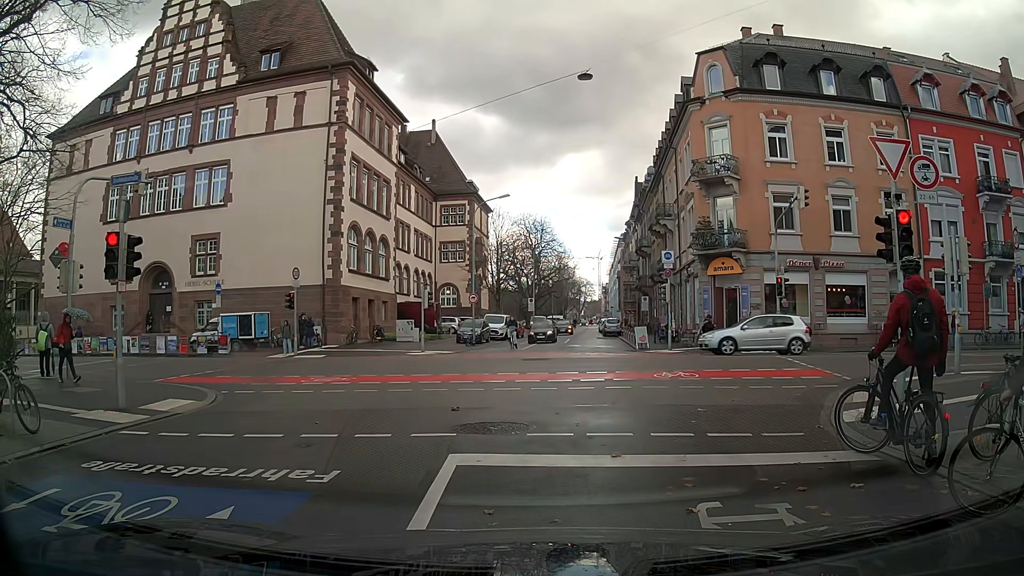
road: residential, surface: asphalt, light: Day
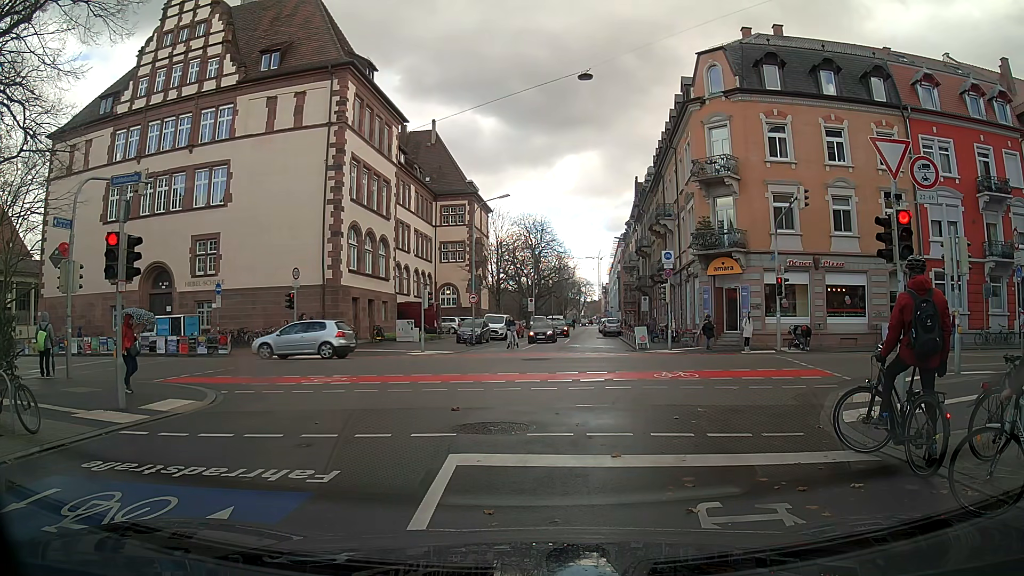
(0.0, 0.0) m; 0°
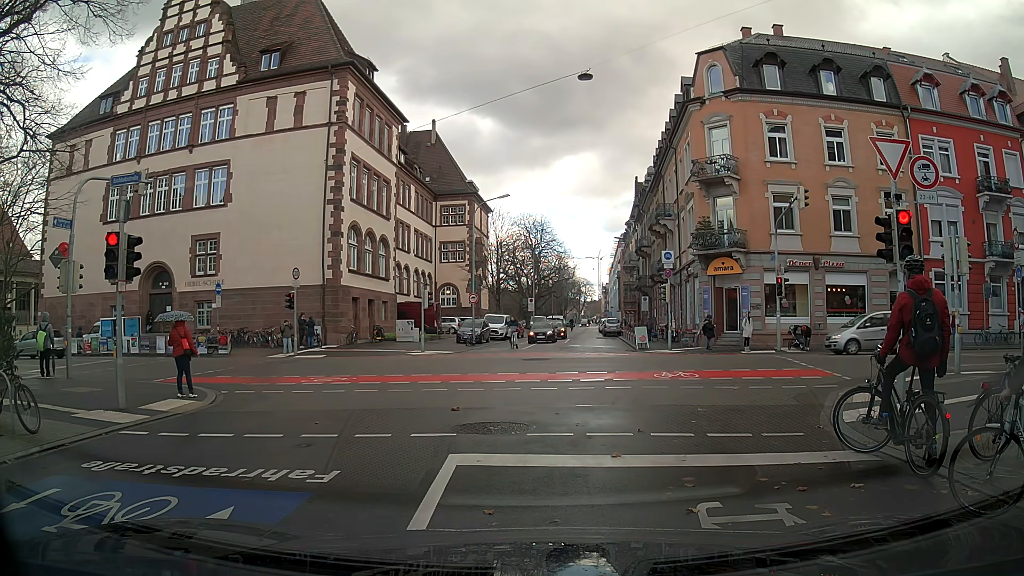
(0.0, 0.0) m; 0°
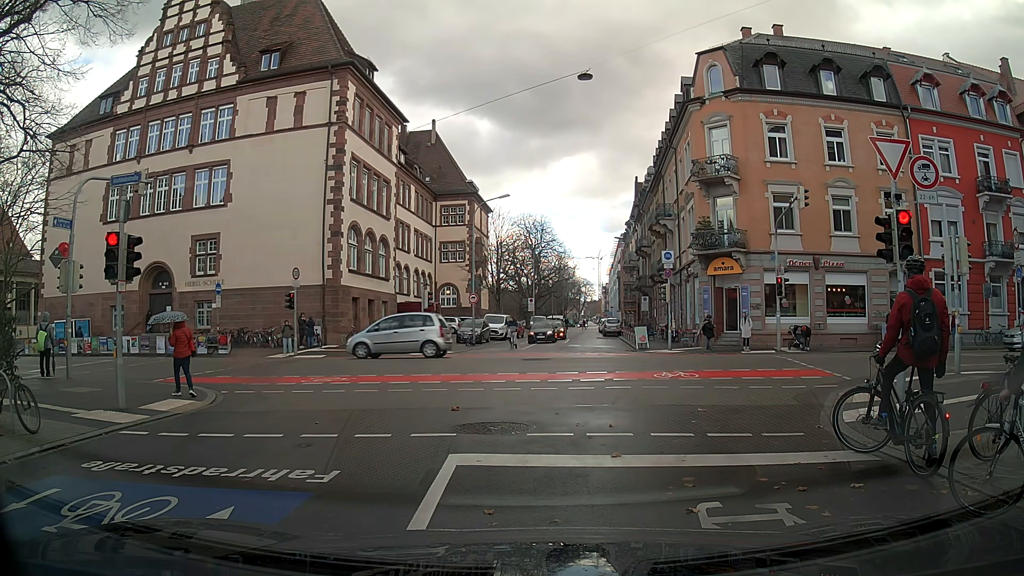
(0.0, 0.0) m; 0°
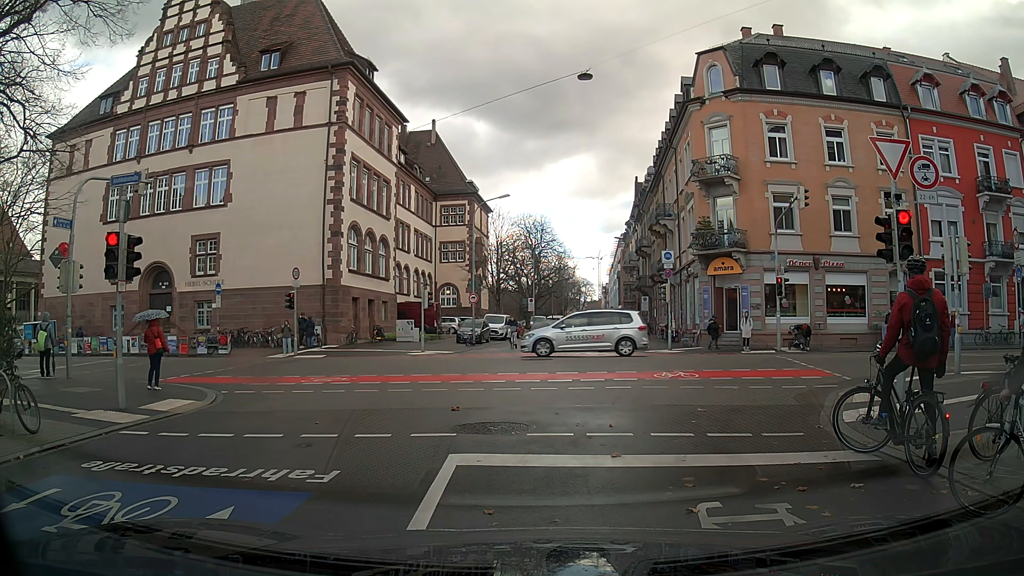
(0.0, 0.0) m; 0°
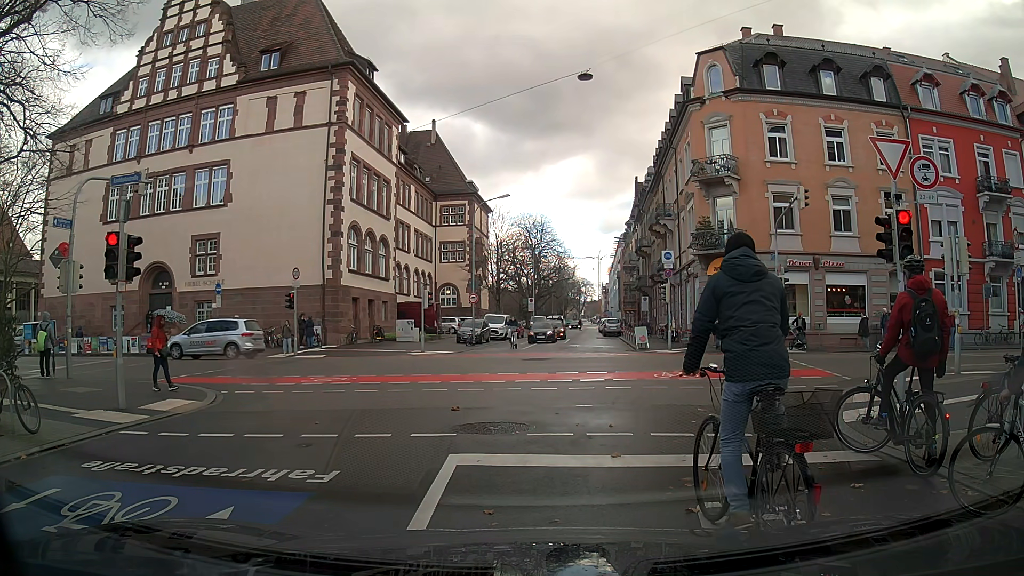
(0.0, 0.0) m; 0°
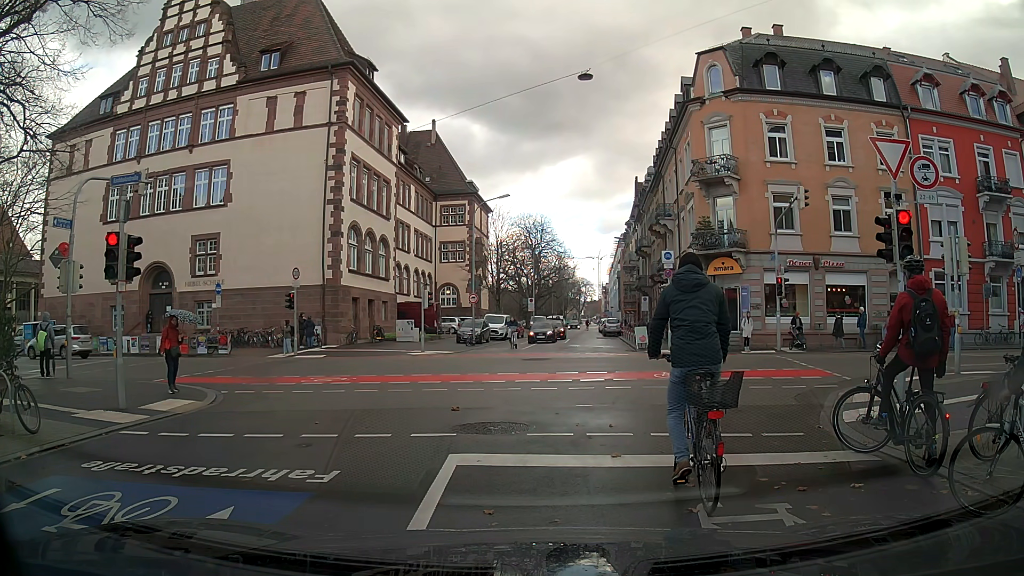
(0.0, 0.0) m; 0°
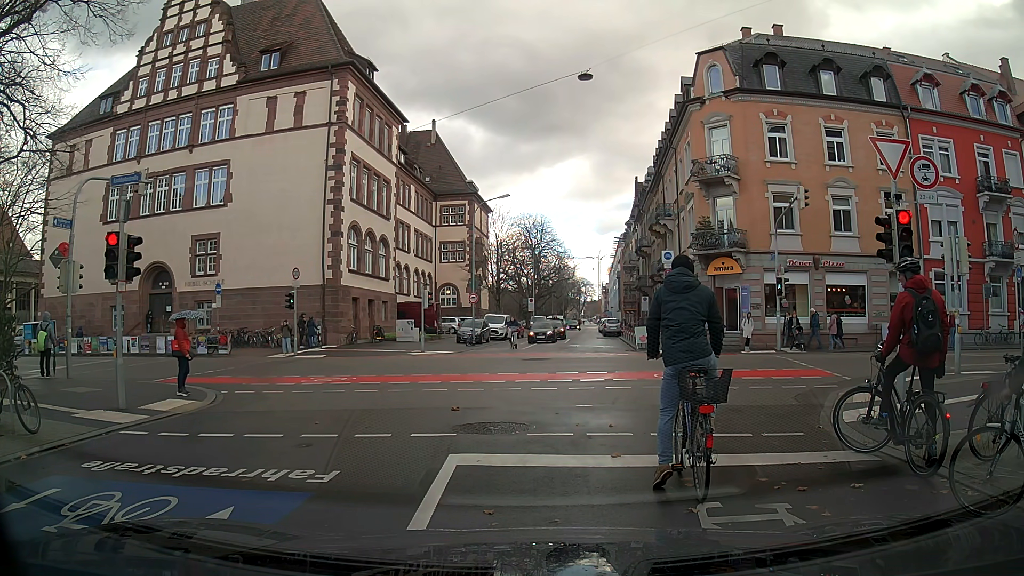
(0.0, 0.0) m; 0°
